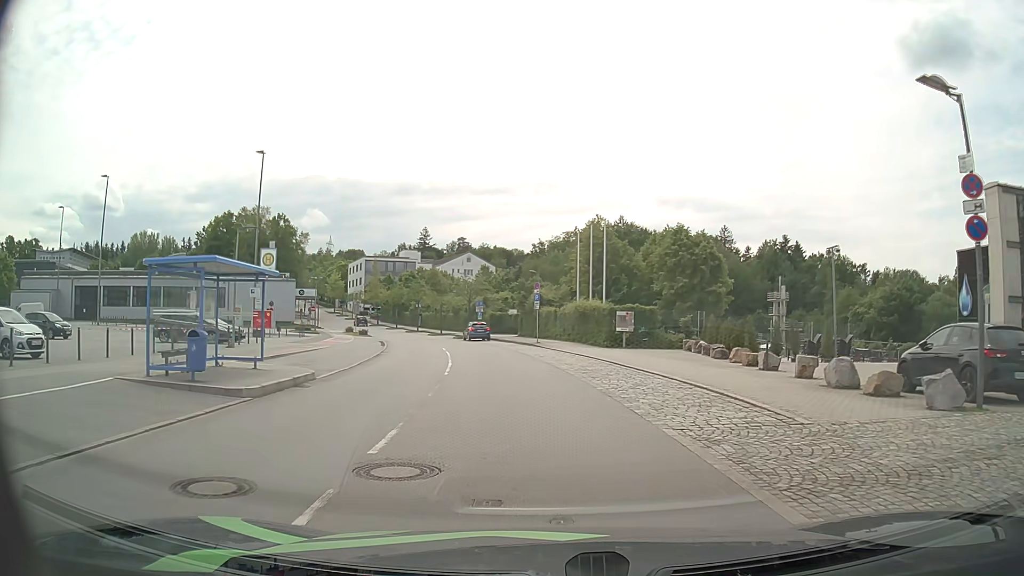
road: residential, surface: asphalt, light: Day
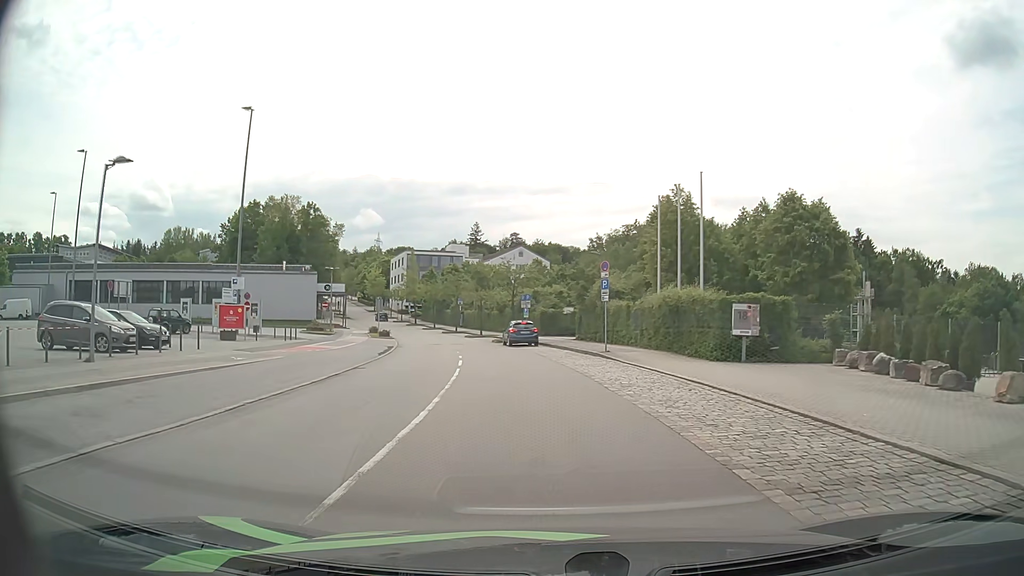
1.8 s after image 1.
(-0.6, +13.5) m; -5°
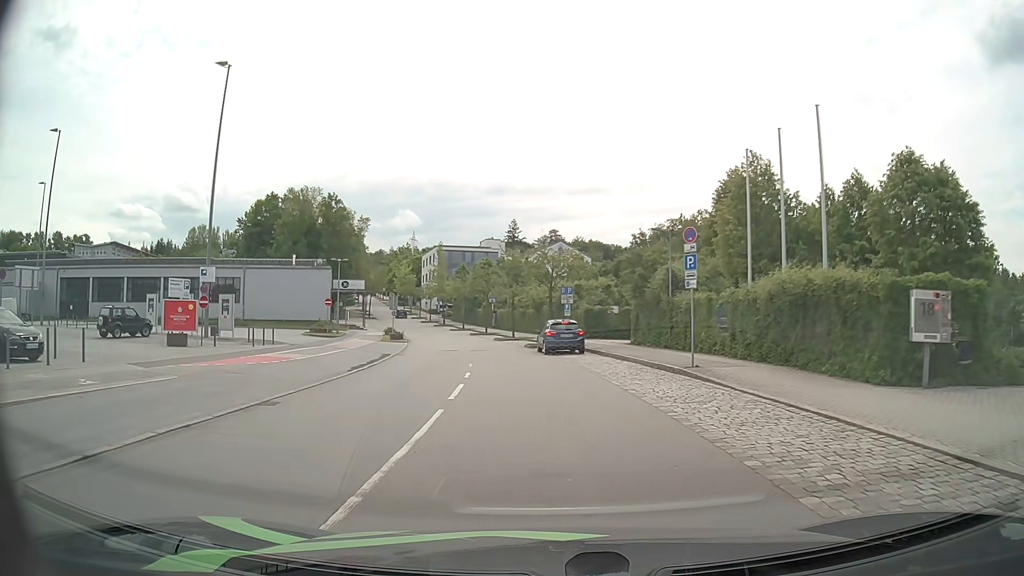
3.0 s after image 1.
(-0.3, +9.8) m; -3°
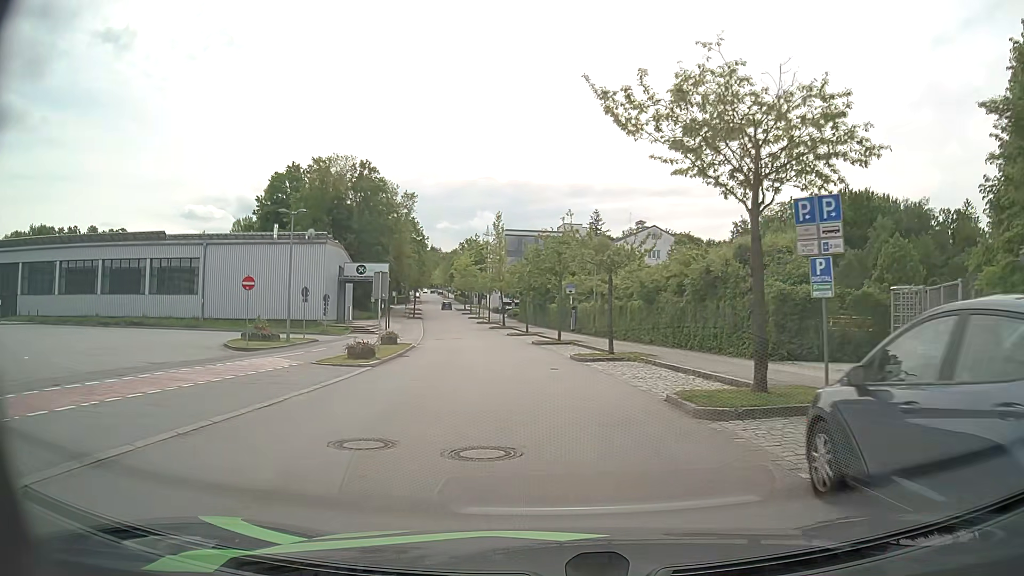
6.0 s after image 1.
(-1.7, +26.2) m; -7°
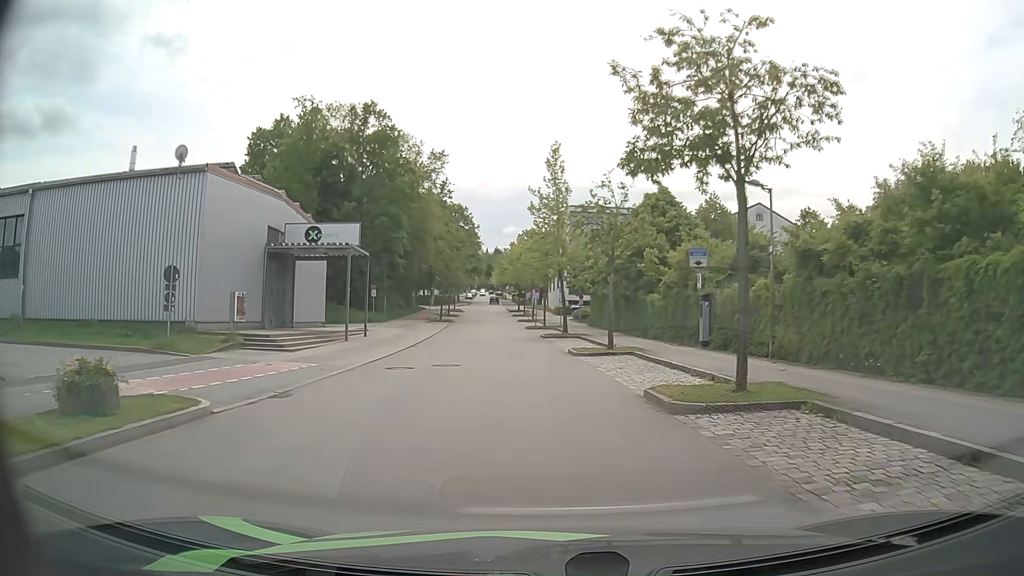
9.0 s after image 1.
(-1.2, +27.5) m; -6°
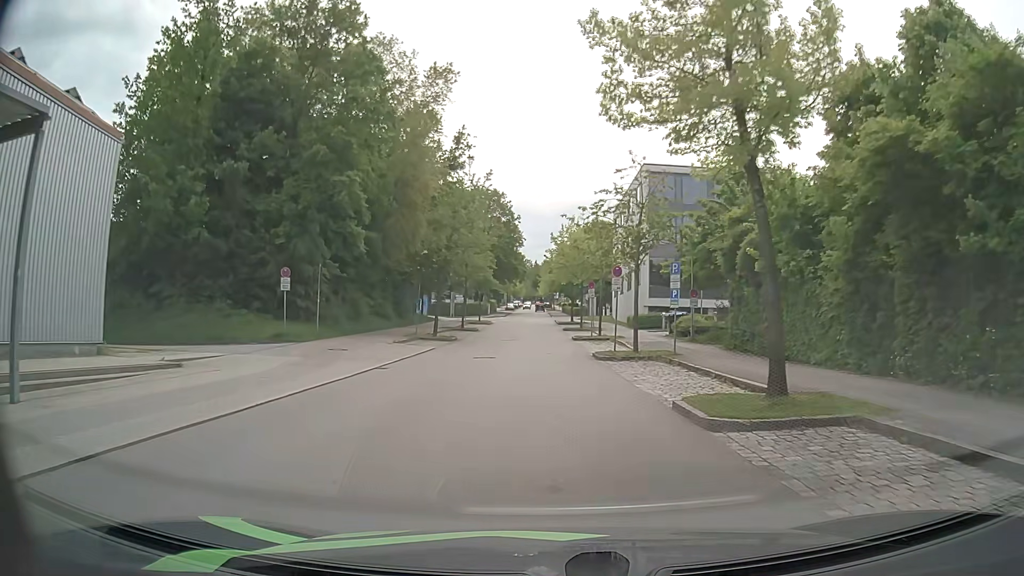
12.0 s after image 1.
(-1.4, +29.6) m; -4°
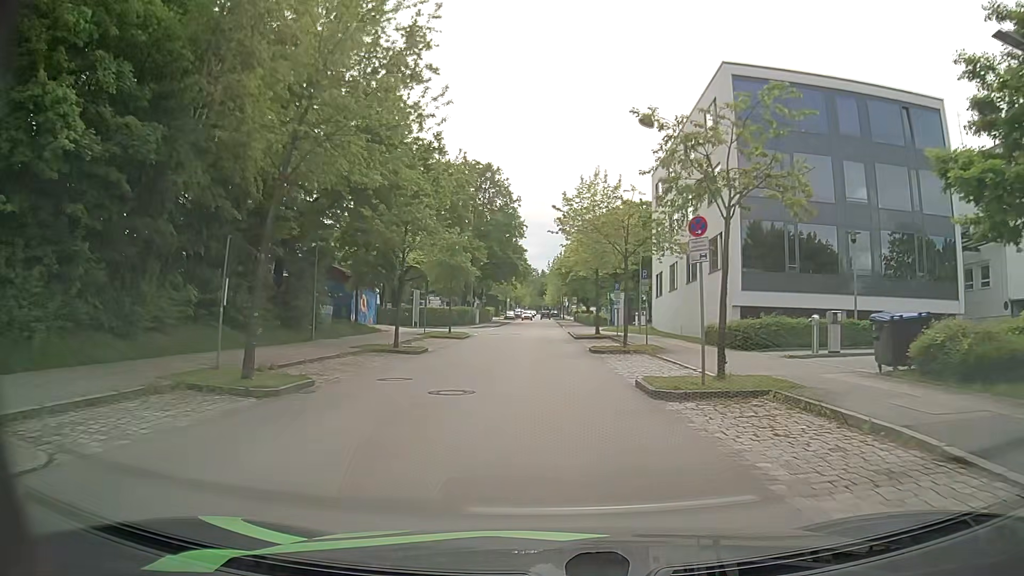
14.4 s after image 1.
(-0.2, +25.0) m; -1°
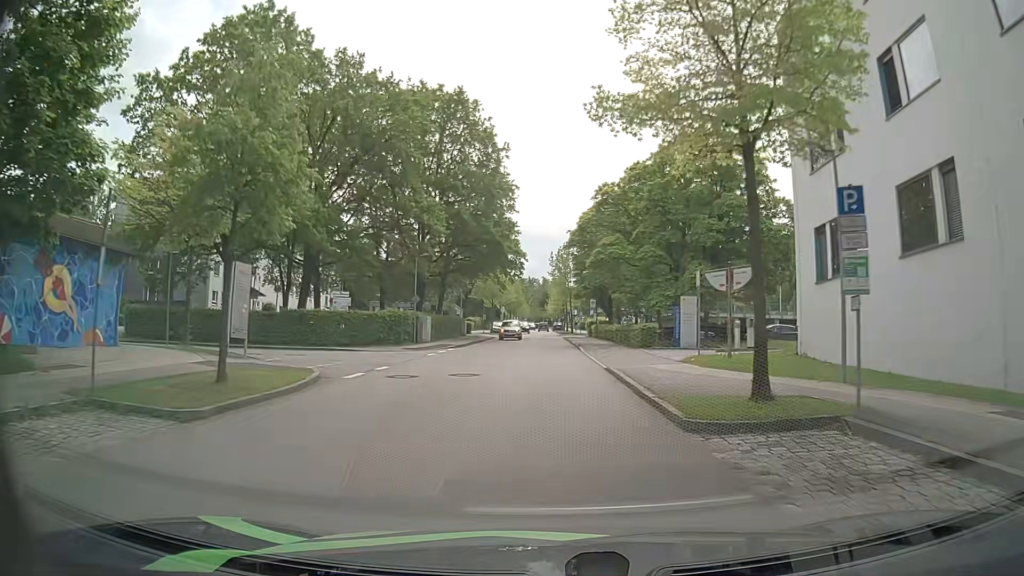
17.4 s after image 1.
(0.0, +31.0) m; +1°
(0, +10) (0, +20) (0, +30) (-1, +40) (-1, +50) (-1, +60) (-1, +70) (-1, +80) (-2, +90) (-2, +100) m
